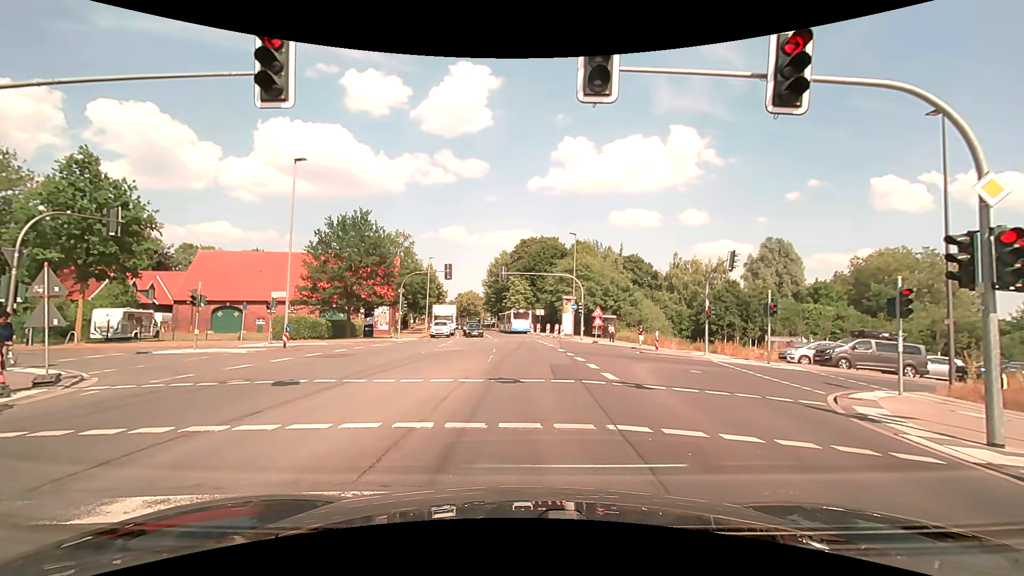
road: secondary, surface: asphalt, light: Day
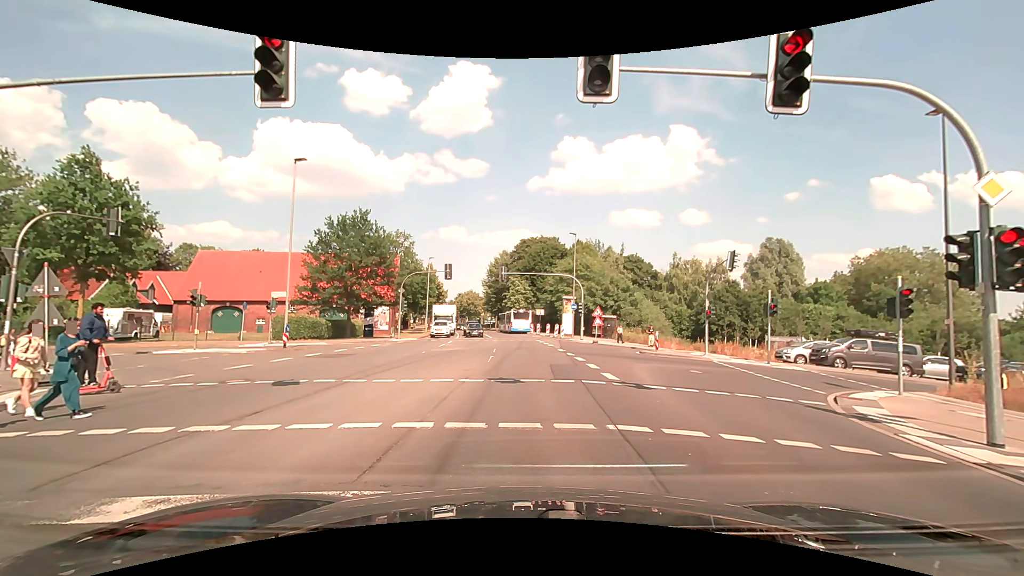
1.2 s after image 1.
(0.0, 0.0) m; 0°
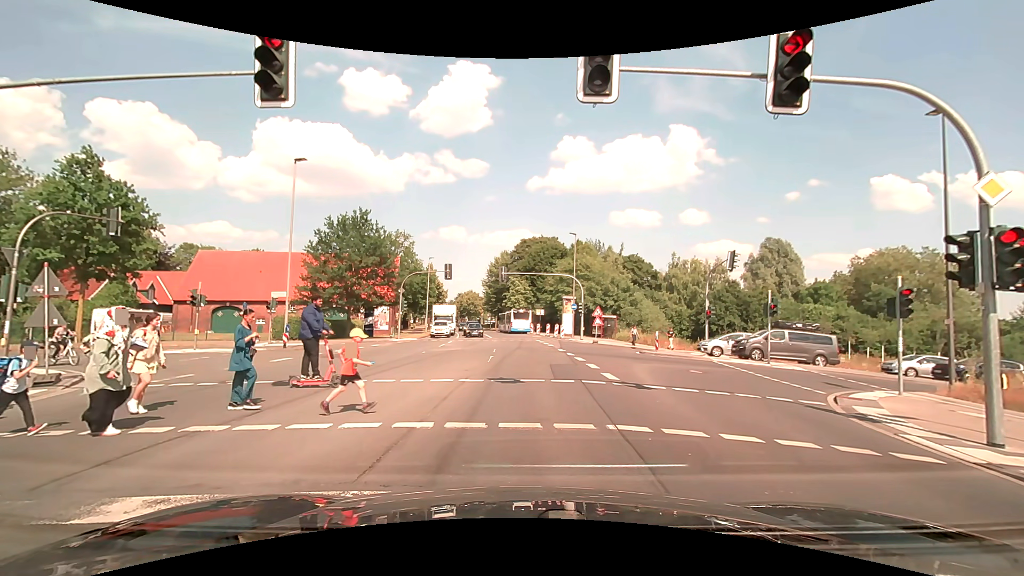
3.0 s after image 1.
(0.0, 0.0) m; 0°
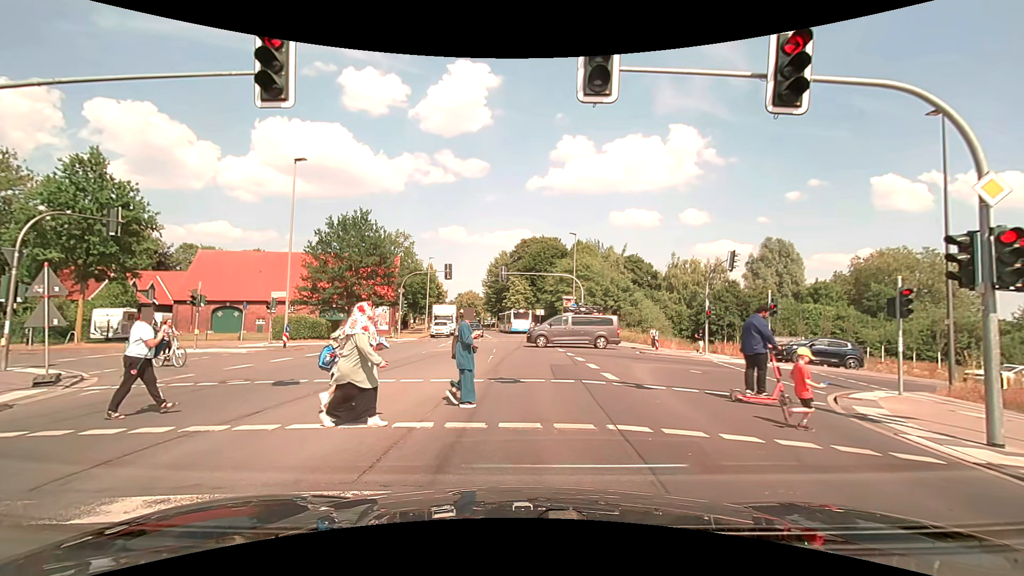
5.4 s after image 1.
(0.0, 0.0) m; 0°
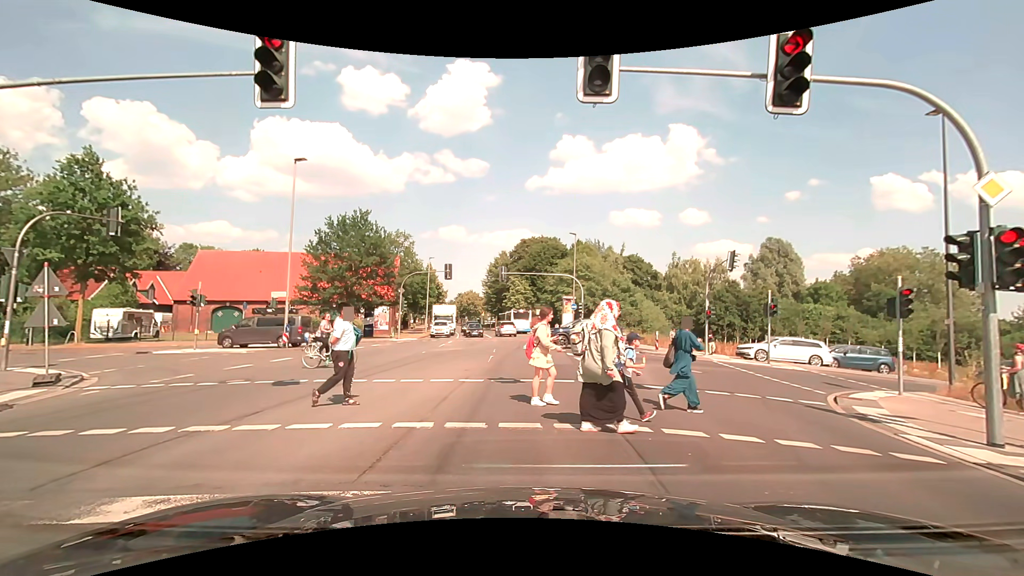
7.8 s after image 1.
(0.0, 0.0) m; 0°
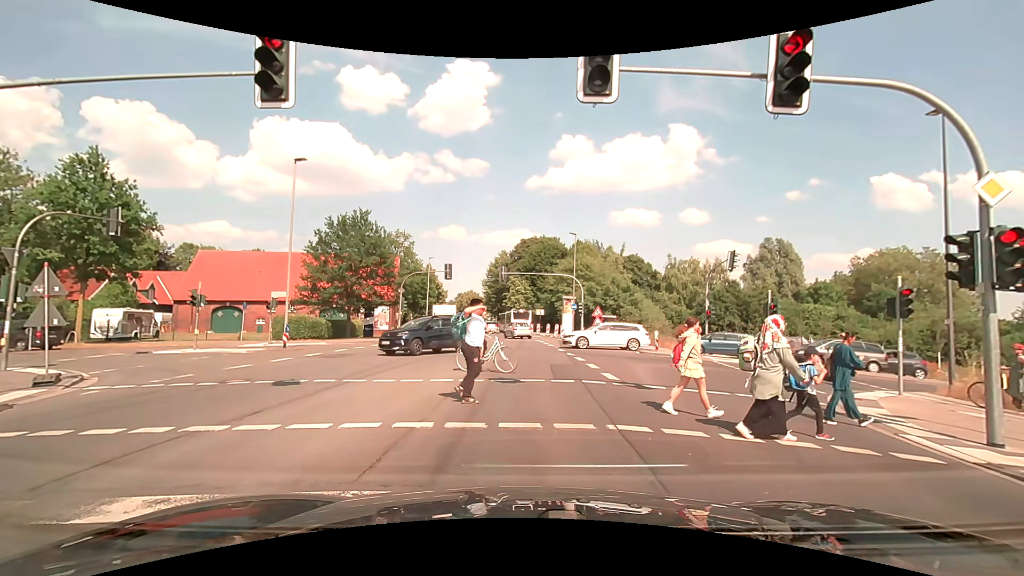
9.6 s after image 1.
(0.0, 0.0) m; 0°
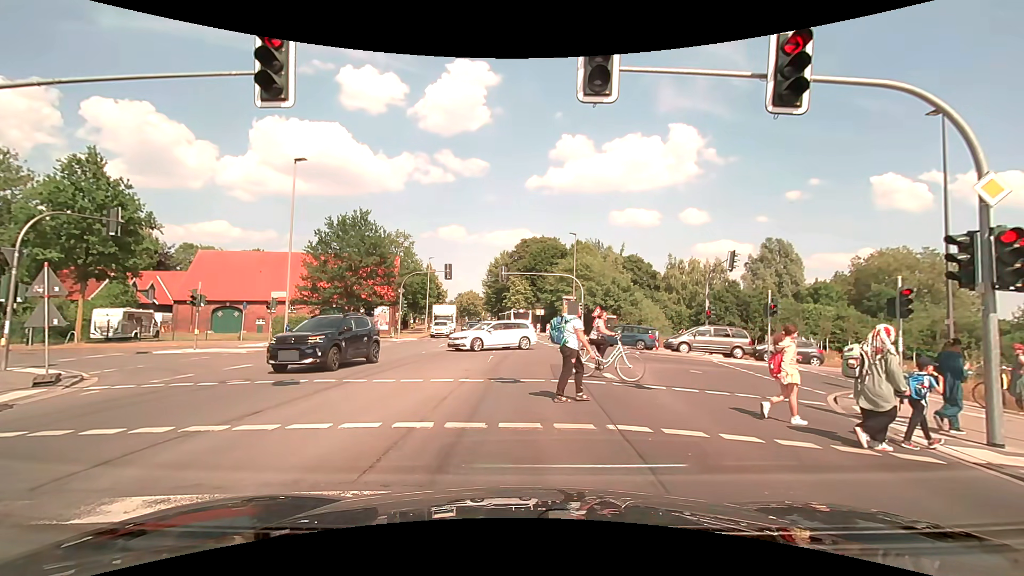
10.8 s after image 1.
(0.0, 0.0) m; 0°
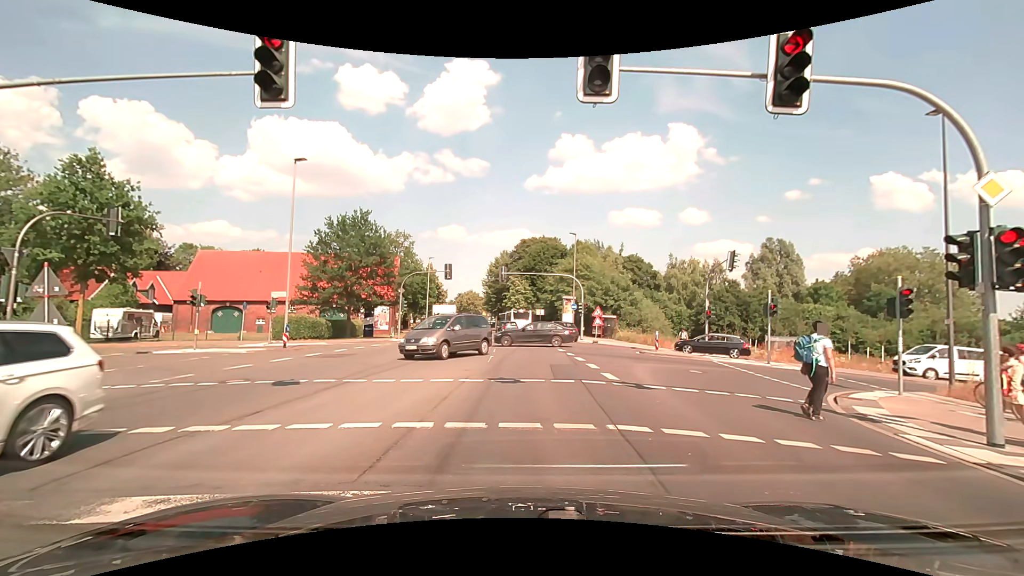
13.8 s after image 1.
(0.0, 0.0) m; 0°
